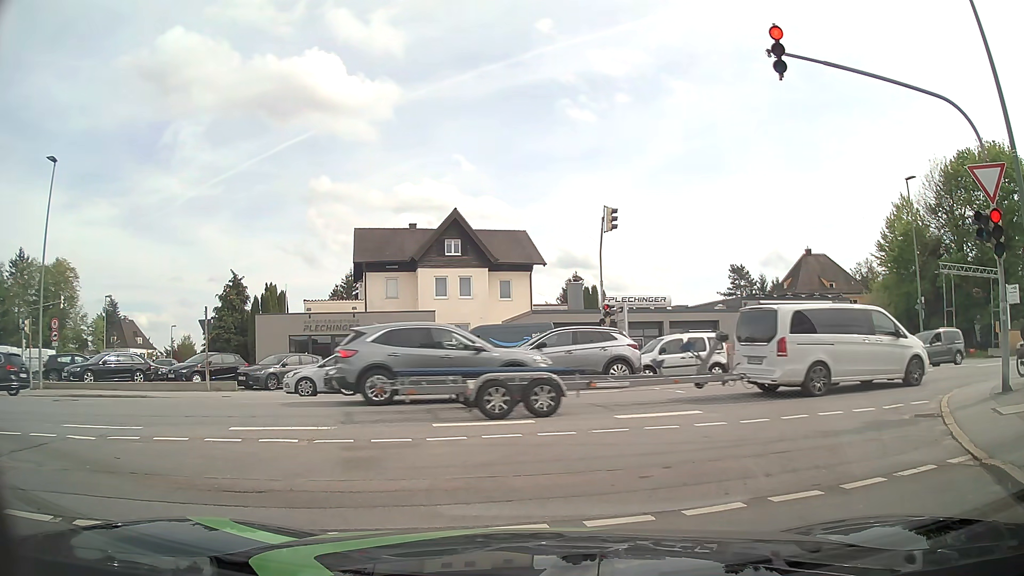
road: residential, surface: asphalt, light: Day
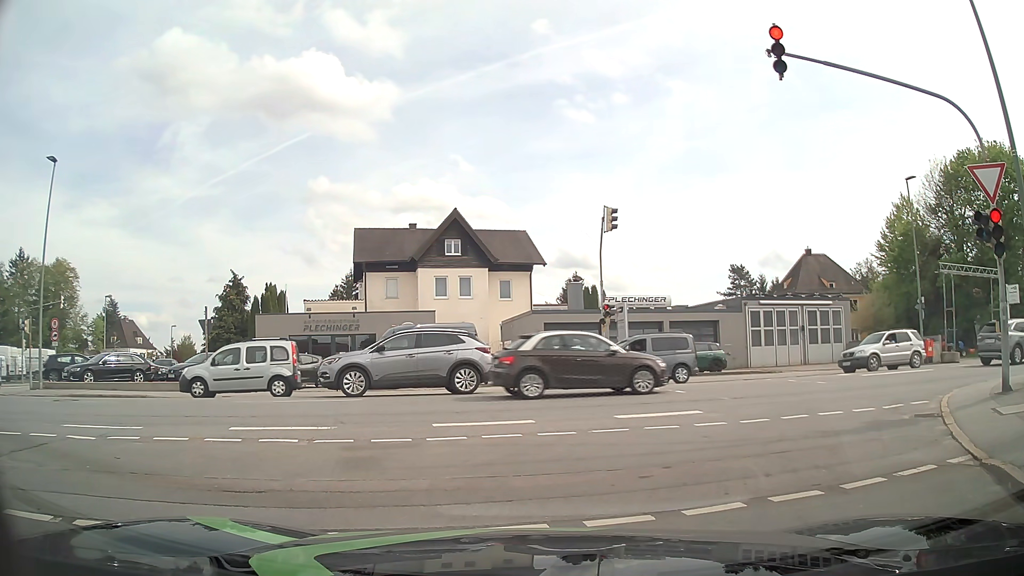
(0.0, 0.0) m; 0°
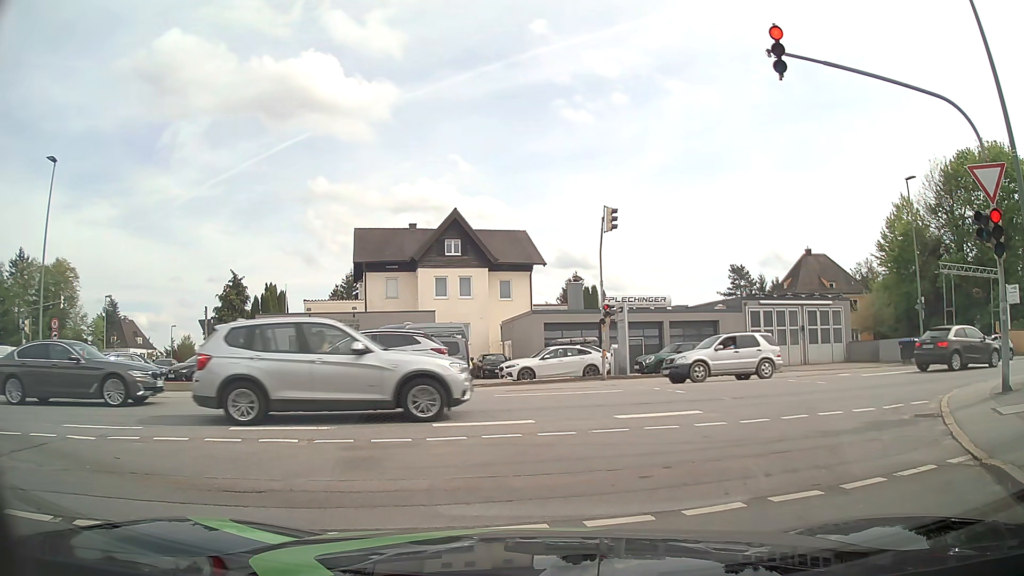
(0.0, 0.0) m; 0°
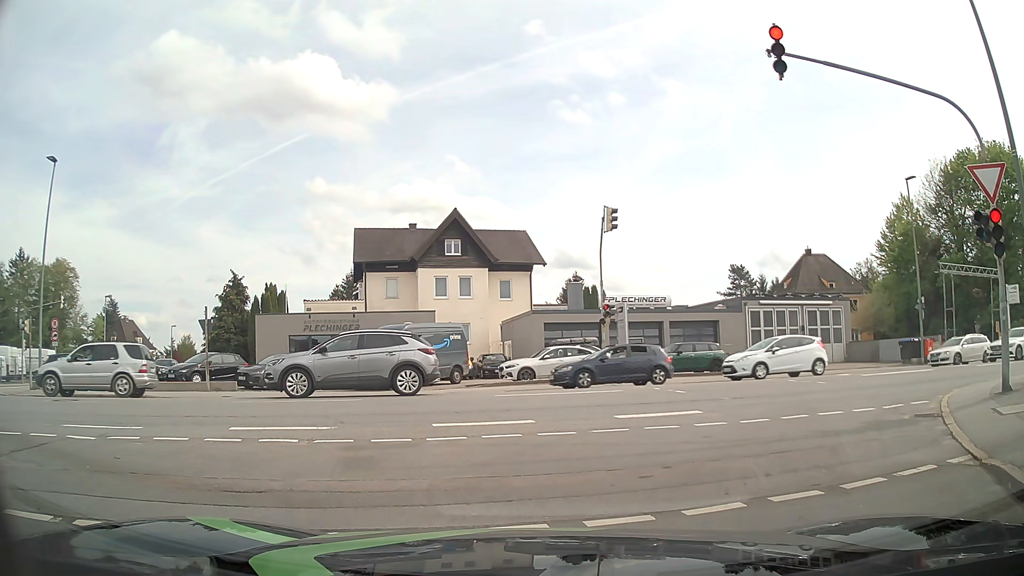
(0.0, 0.0) m; 0°
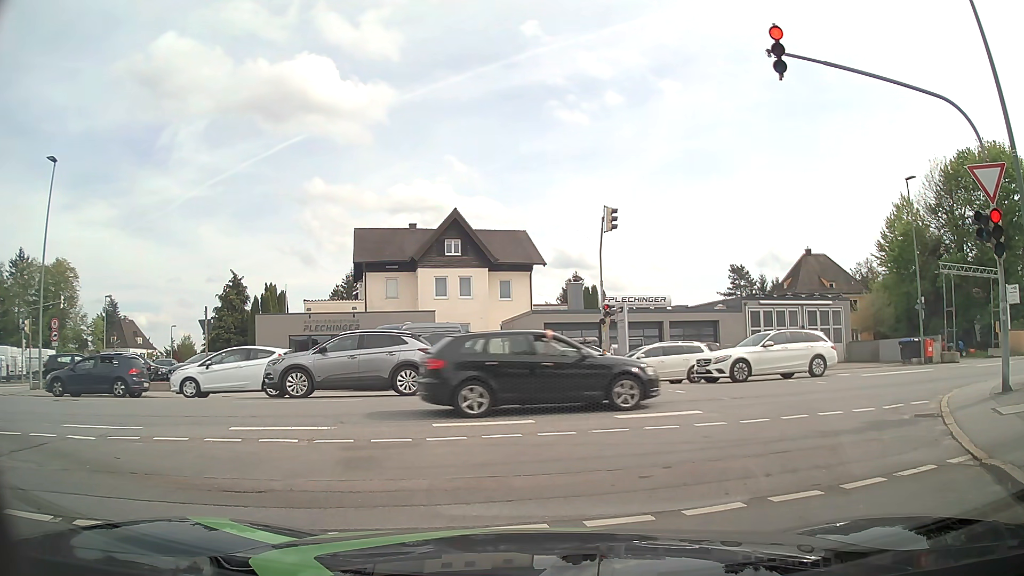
(0.0, 0.0) m; 0°
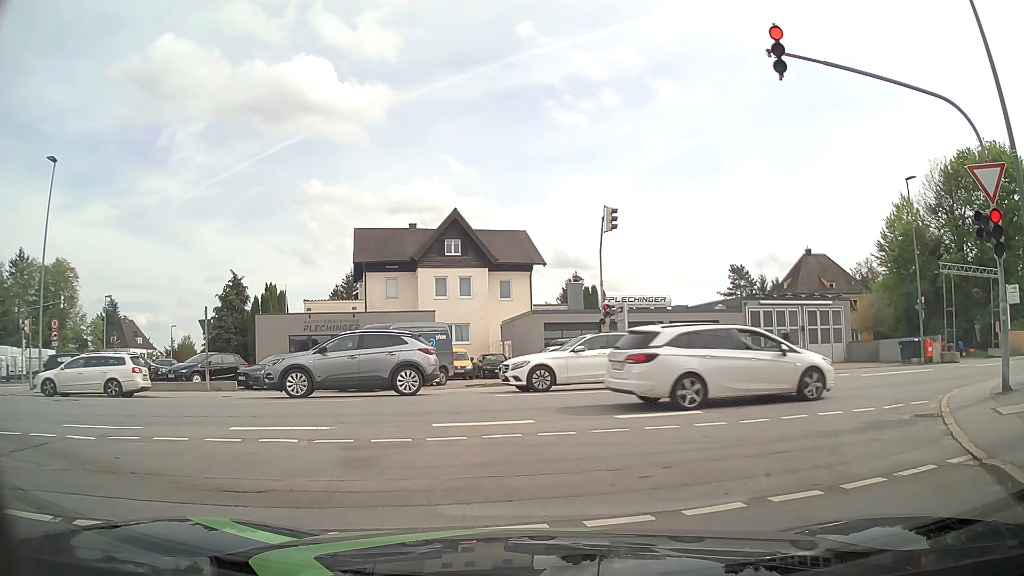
(0.0, 0.0) m; 0°
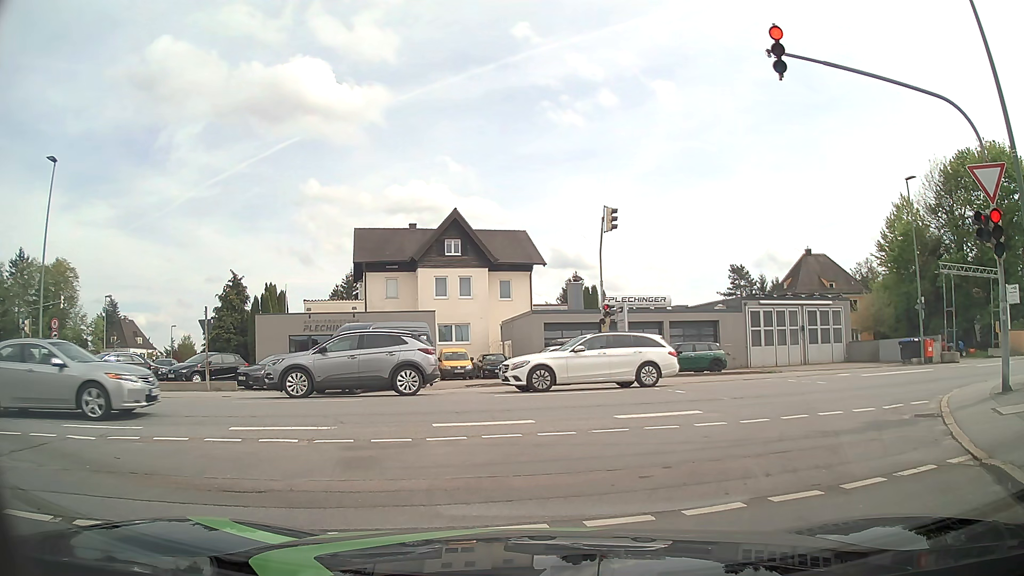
(0.0, 0.0) m; 0°
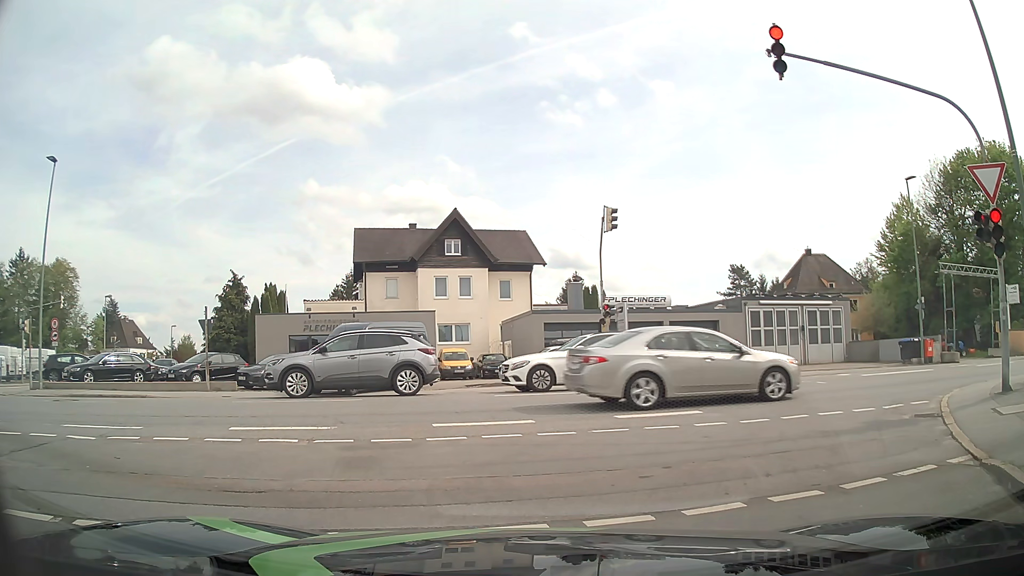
(0.0, 0.0) m; 0°
(+2, +10) (+9, +16) (+19, +20) (+28, +22) (+38, +25) (+48, +27) (+57, +30) (+67, +32) (+77, +35) (+86, +37) m
